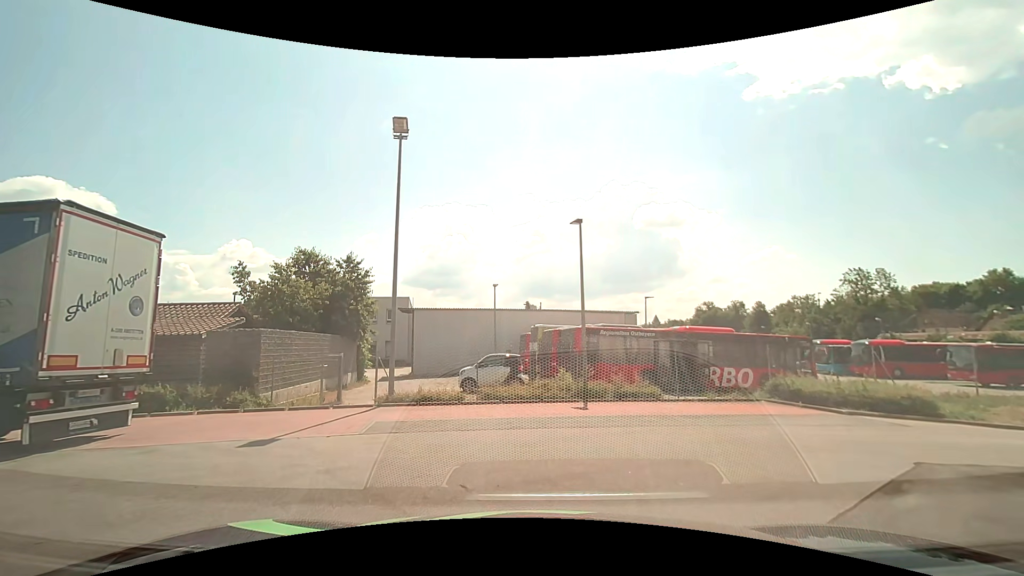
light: Day
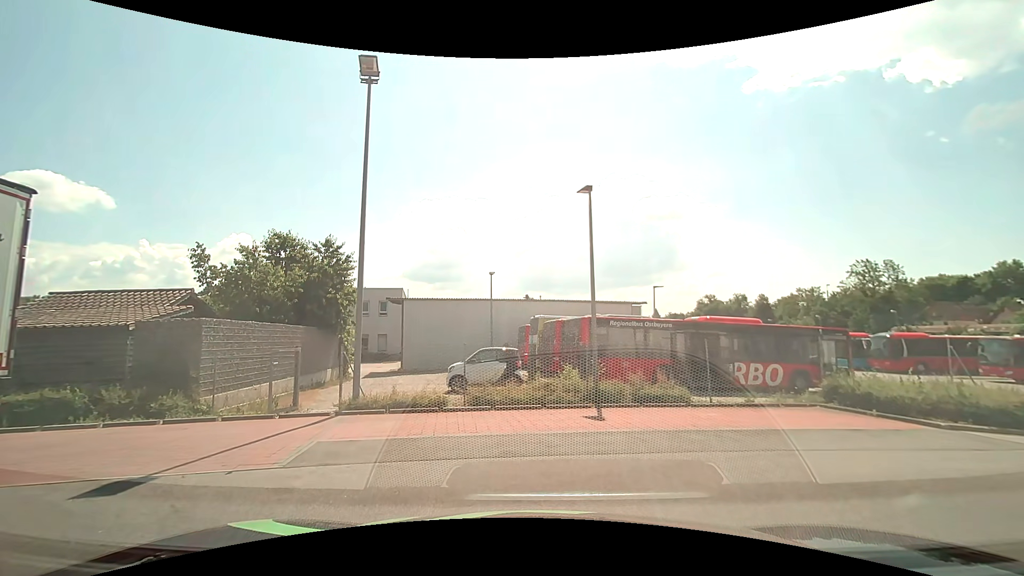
(0.0, +2.7) m; +1°
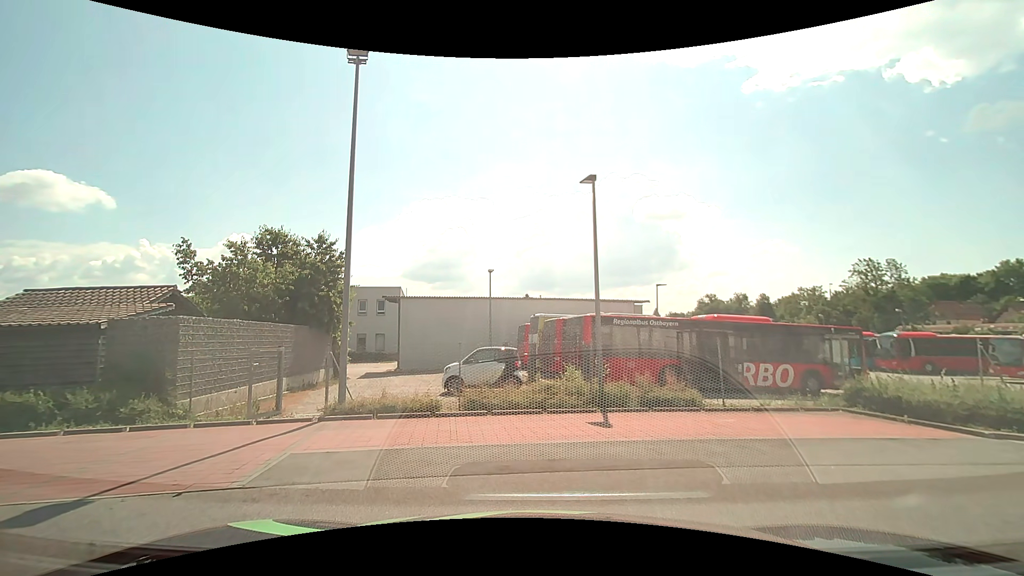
(0.0, +0.9) m; 0°
